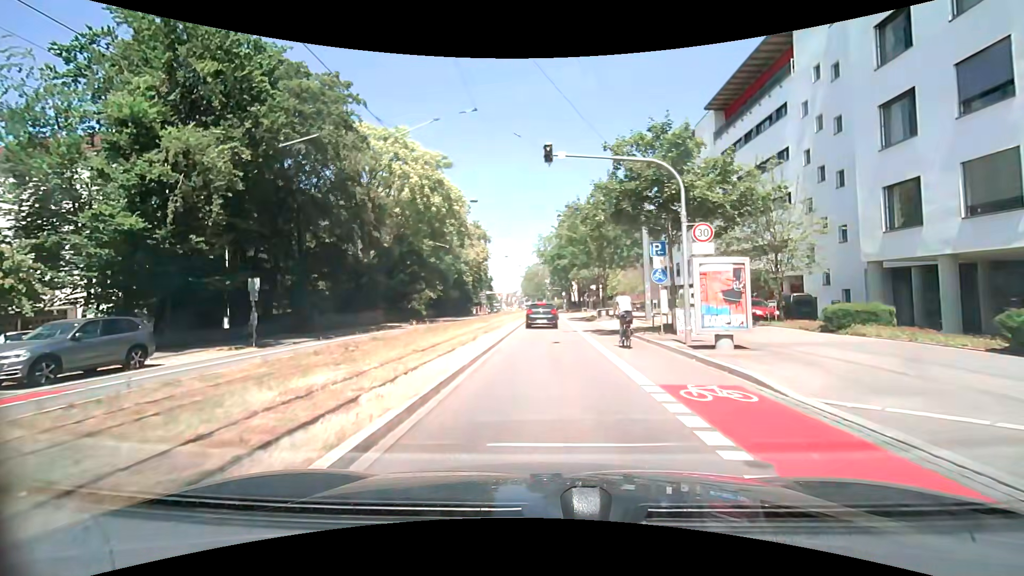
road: primary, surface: asphalt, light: Day
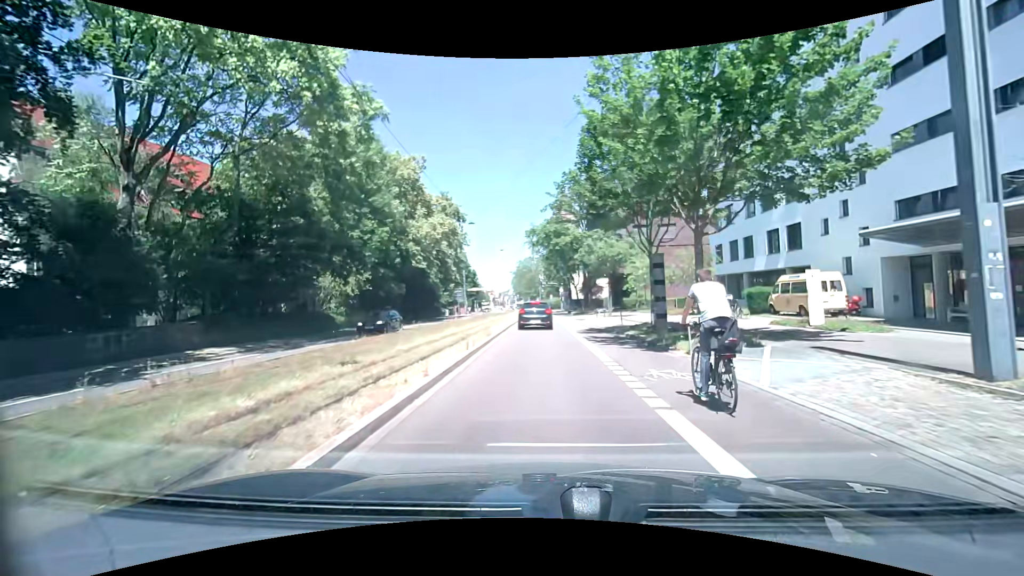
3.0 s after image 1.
(+0.3, +25.3) m; +1°
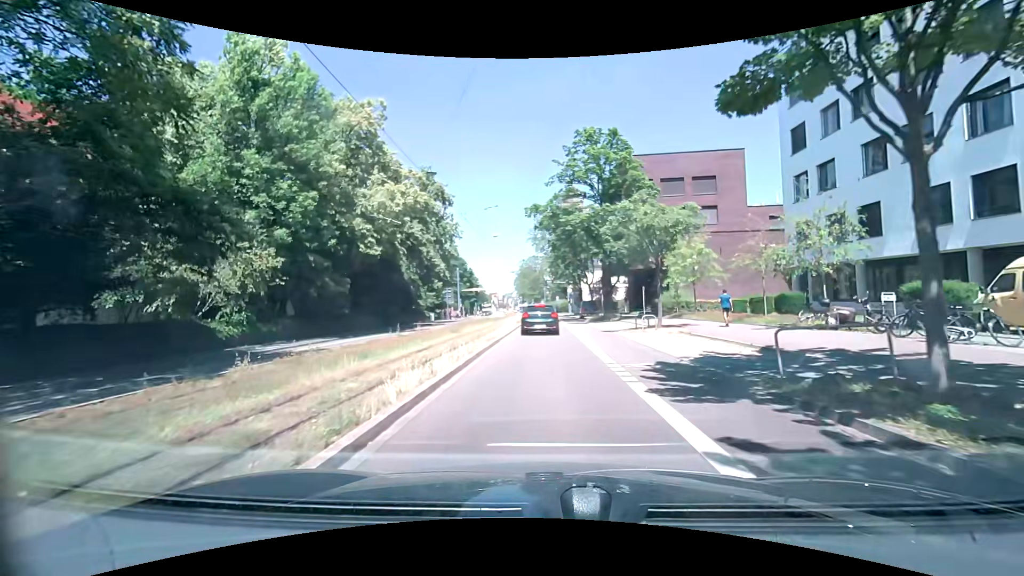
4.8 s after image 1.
(-0.1, +14.9) m; -2°
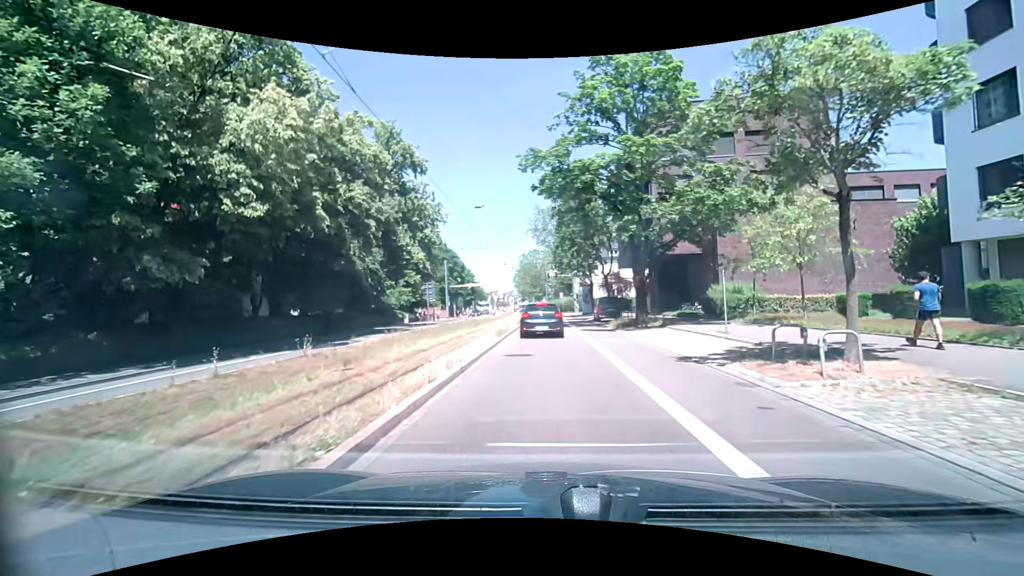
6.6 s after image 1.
(+0.3, +14.4) m; +1°
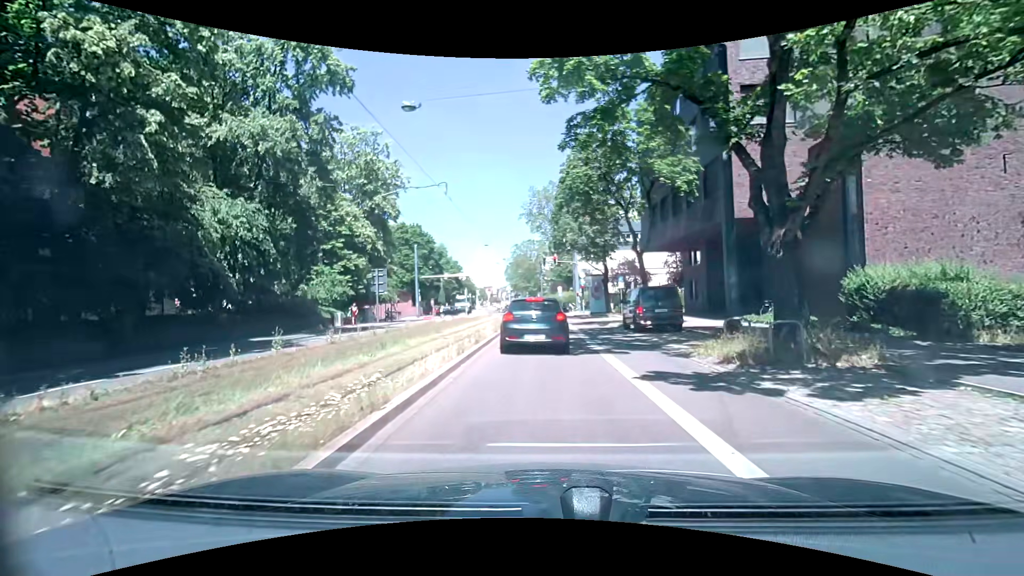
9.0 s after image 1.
(+0.1, +17.7) m; +1°
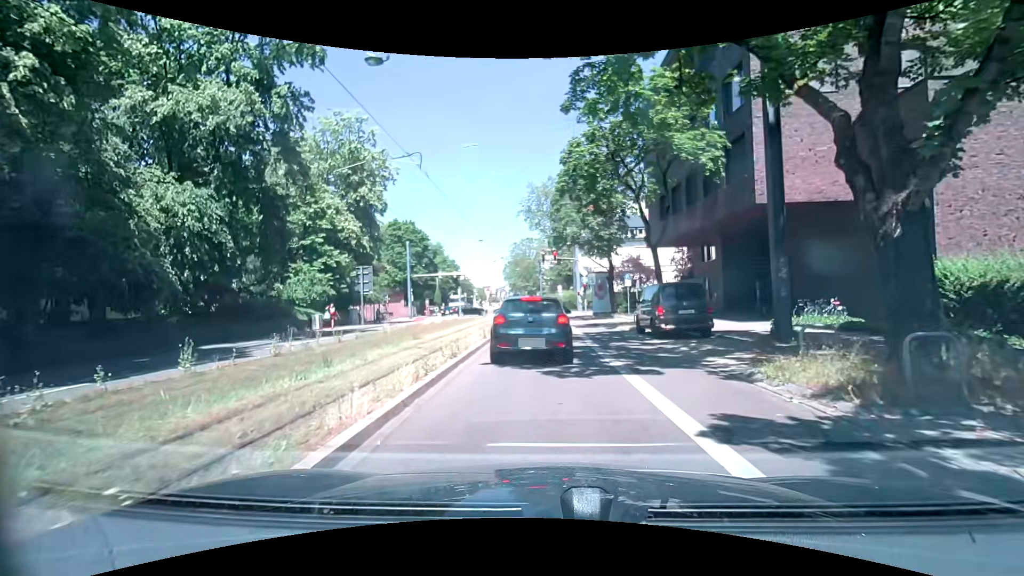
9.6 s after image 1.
(0.0, +3.6) m; 0°
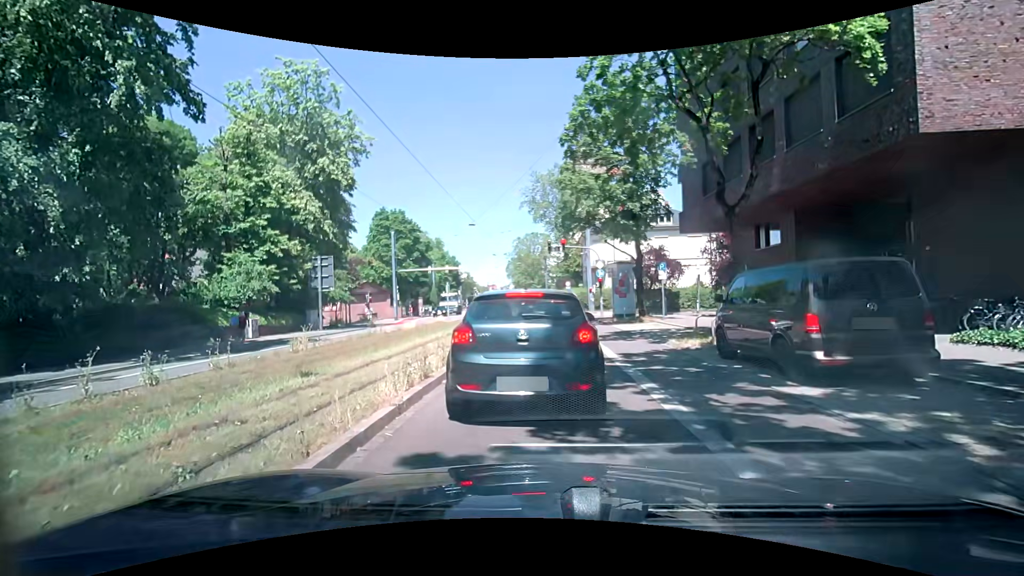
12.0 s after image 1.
(-0.1, +8.6) m; -3°
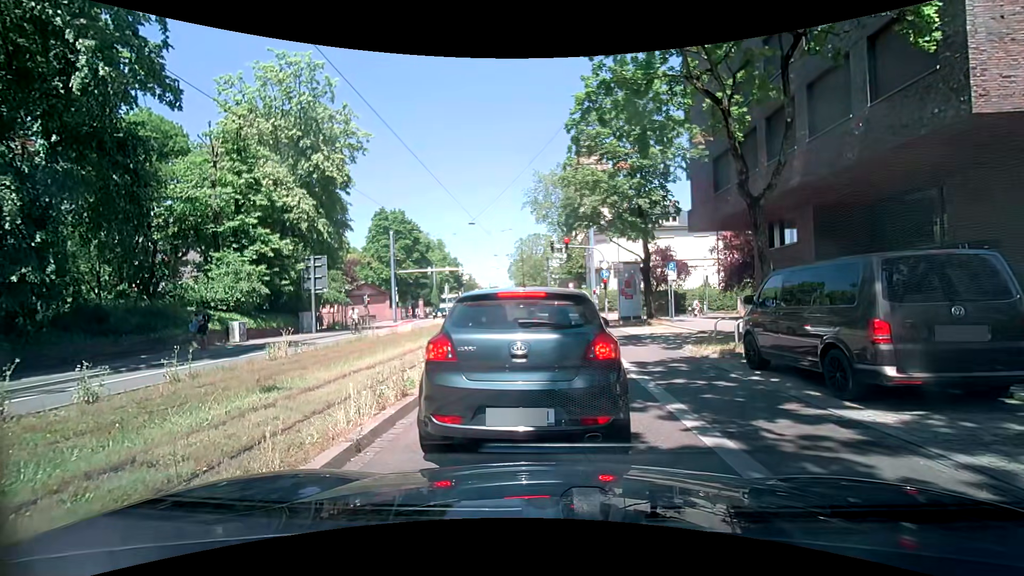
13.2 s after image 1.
(0.0, +1.3) m; 0°
(0, +10) (+1, +20) (+1, +30) (+1, +40) (+1, +50) (+1, +60) (+1, +70) (+1, +80) (0, +90) (0, +100) m
